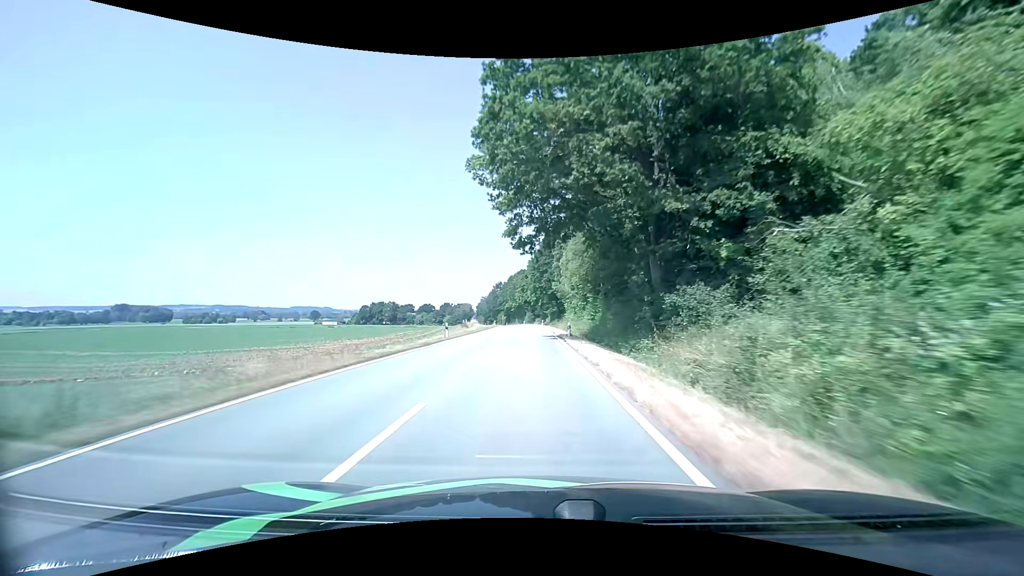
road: tertiary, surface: asphalt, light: Day
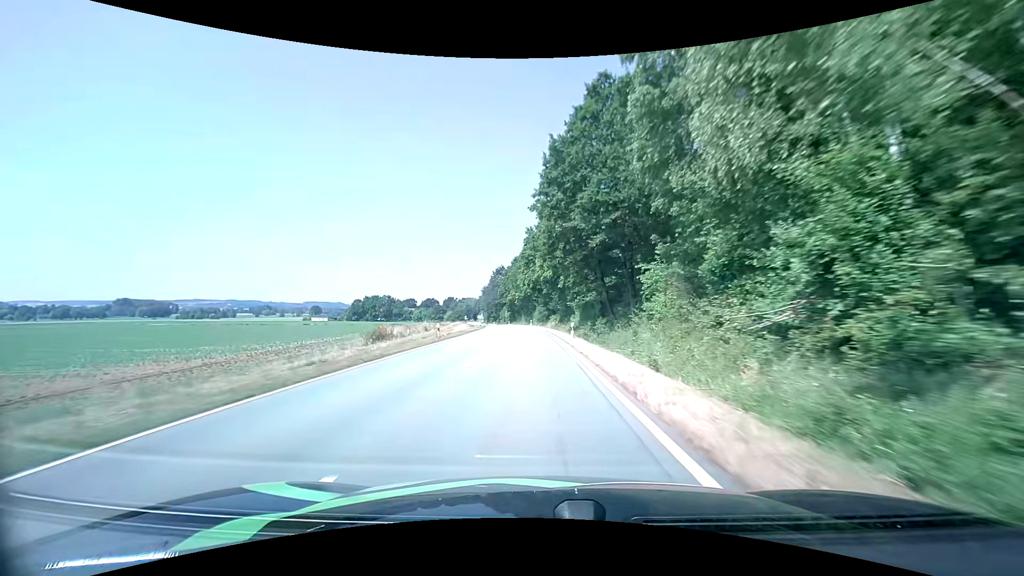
(-0.2, +53.1) m; -1°
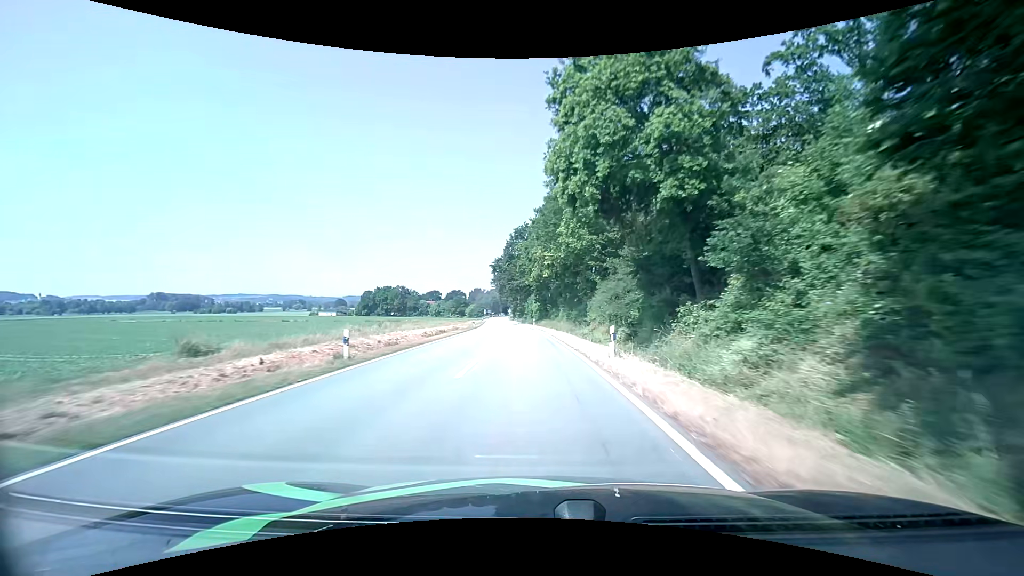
(-2.1, +64.7) m; -4°
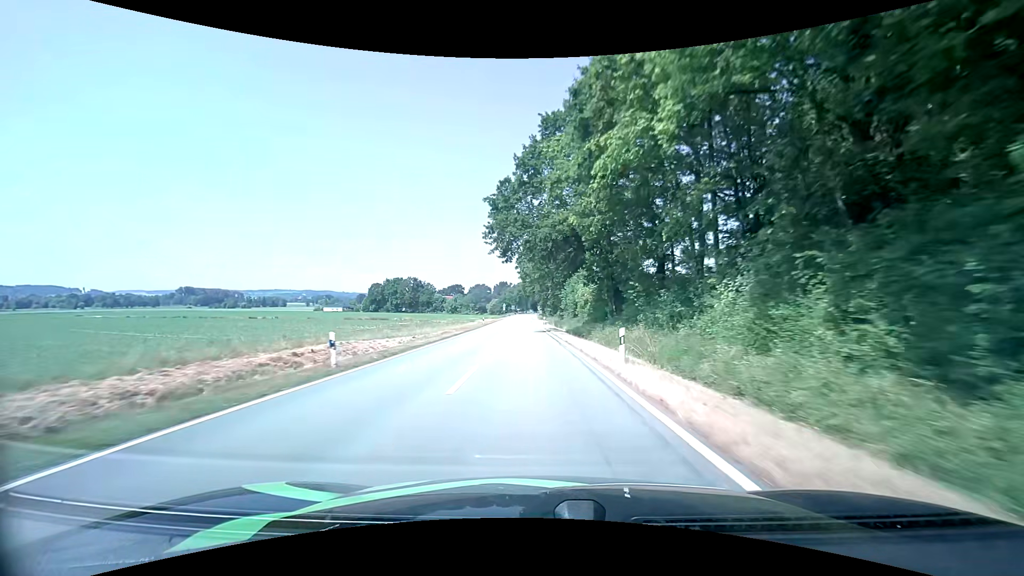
(-2.2, +51.4) m; -4°
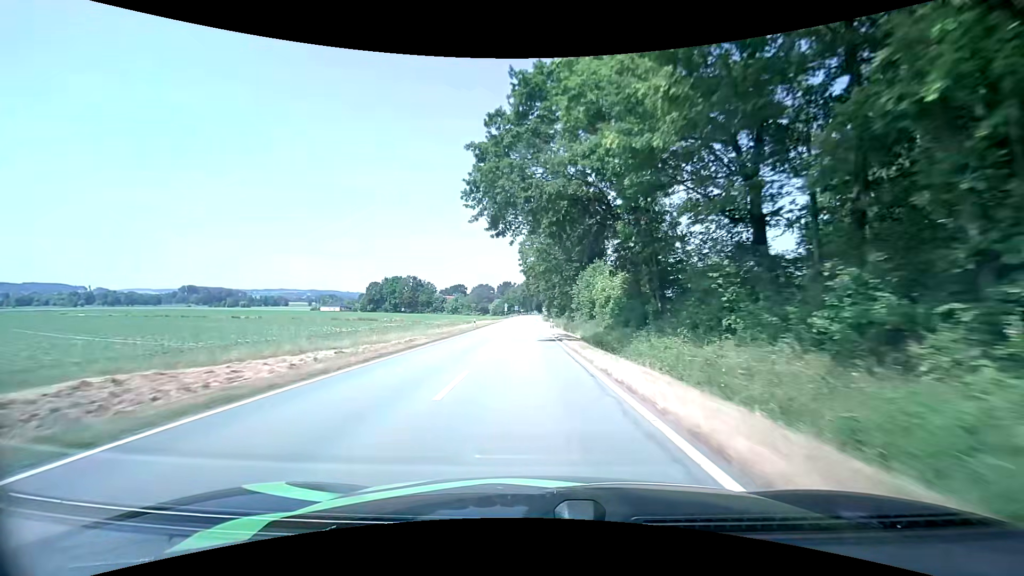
(0.0, +13.0) m; -1°
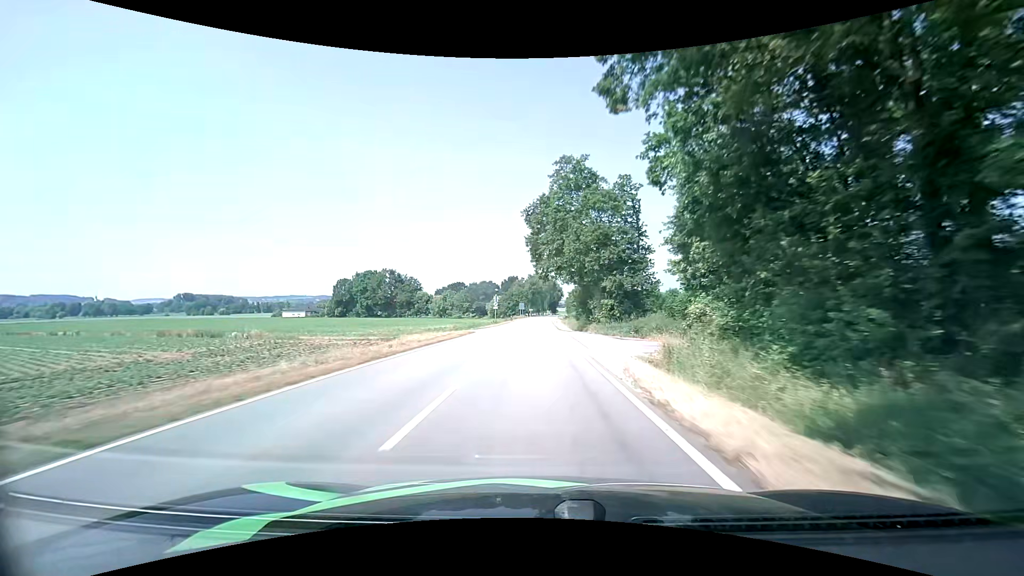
(-0.9, +65.3) m; -1°
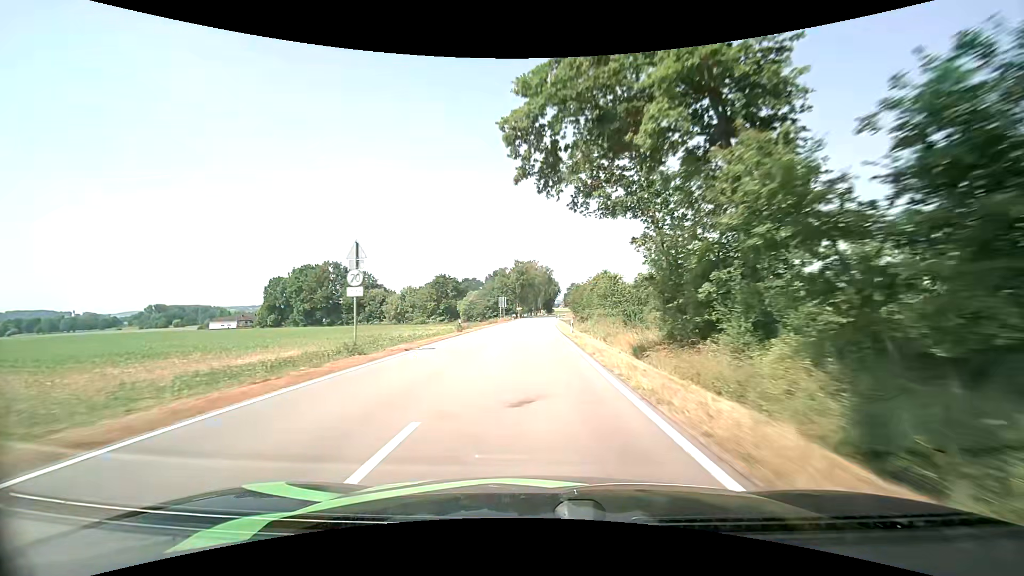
(+0.5, +52.7) m; +1°
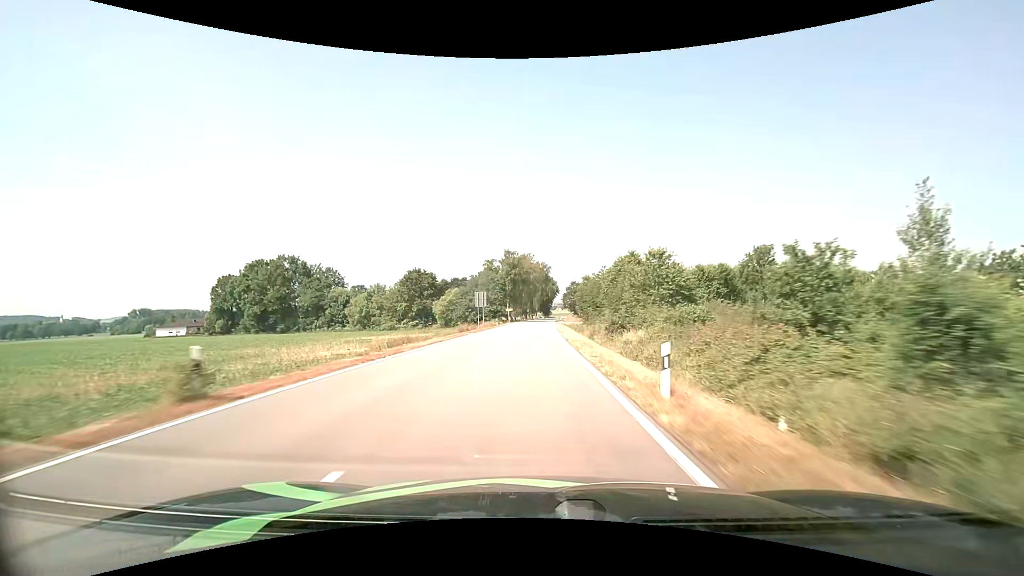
(+0.3, +26.8) m; +1°
(0, +10) (0, +20) (0, +30) (0, +40) (0, +50) (0, +60) (0, +70) (0, +80) (+1, +90) (+1, +100) m
